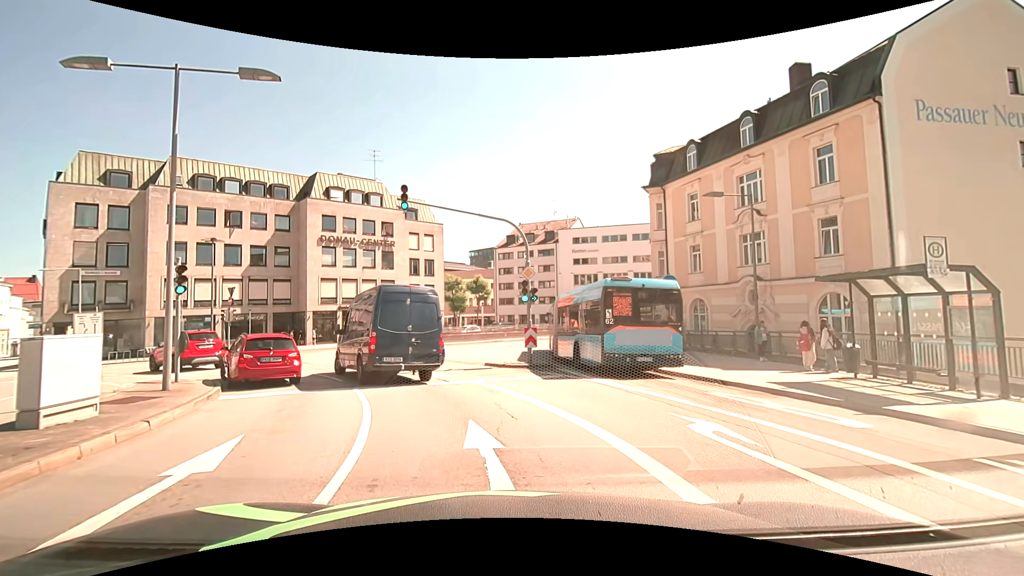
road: primary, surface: asphalt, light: Day
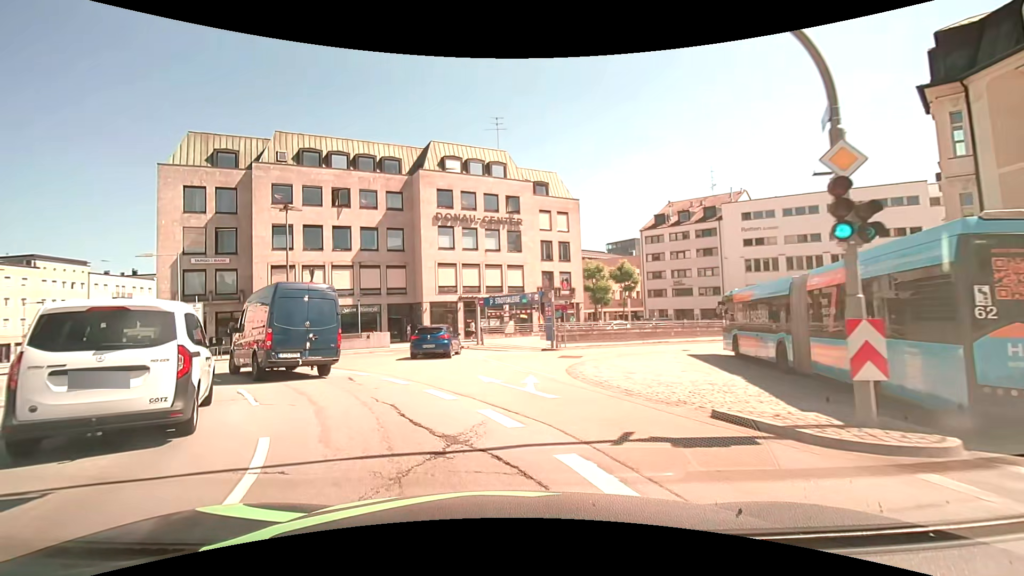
(-1.5, +12.2) m; -16°
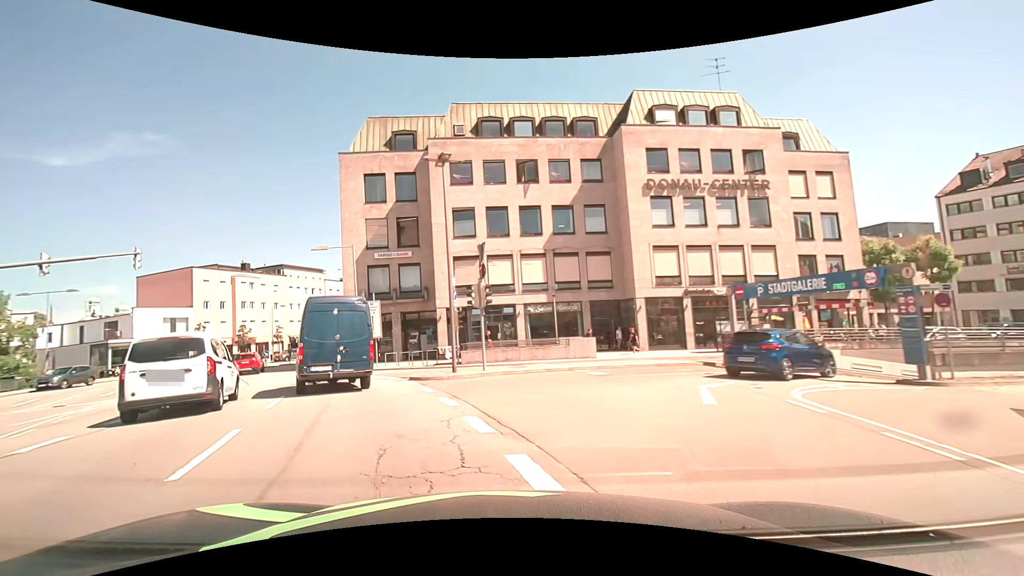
(-2.1, +10.8) m; -22°
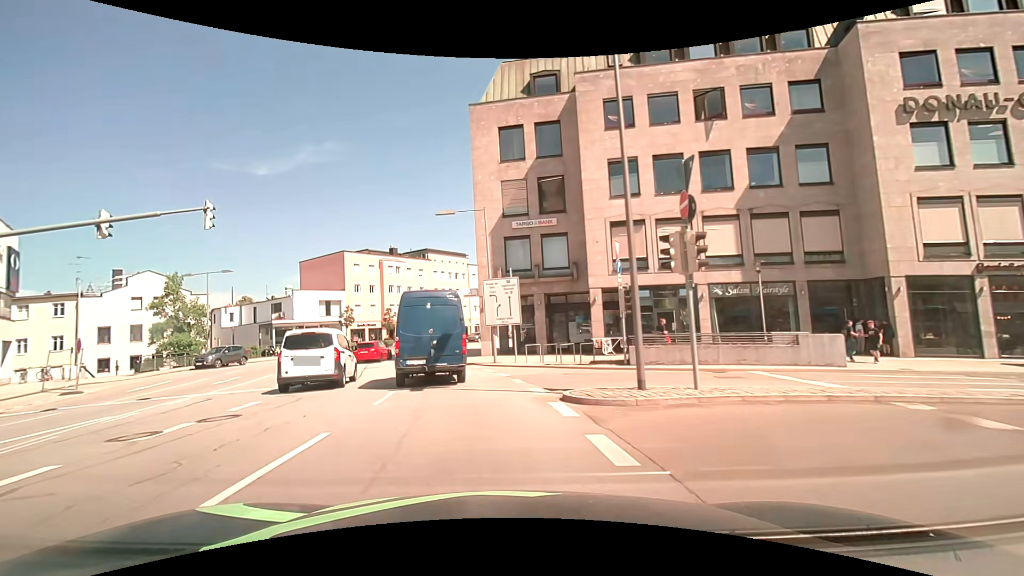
(-1.3, +7.8) m; -17°
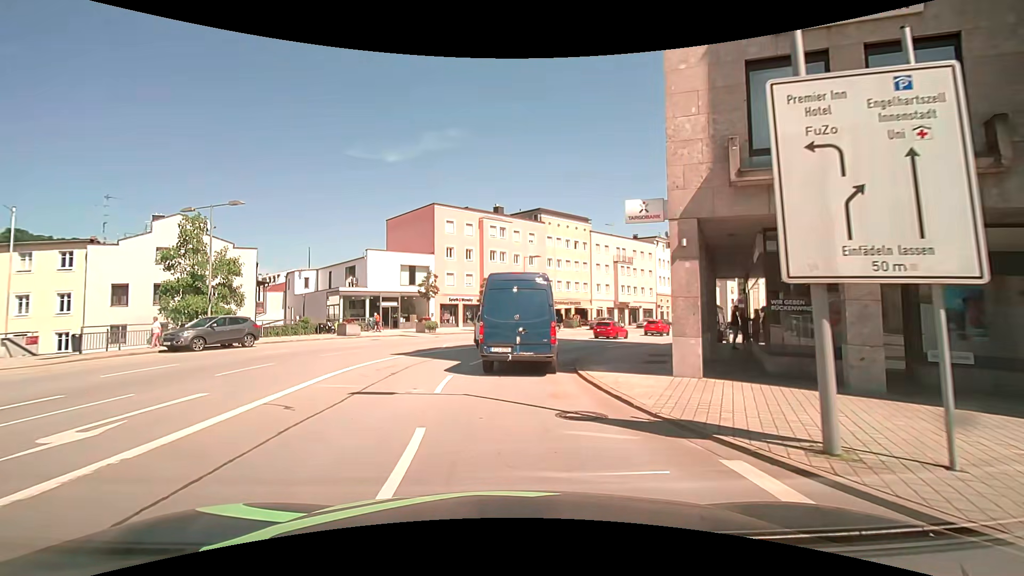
(-2.7, +18.5) m; -15°
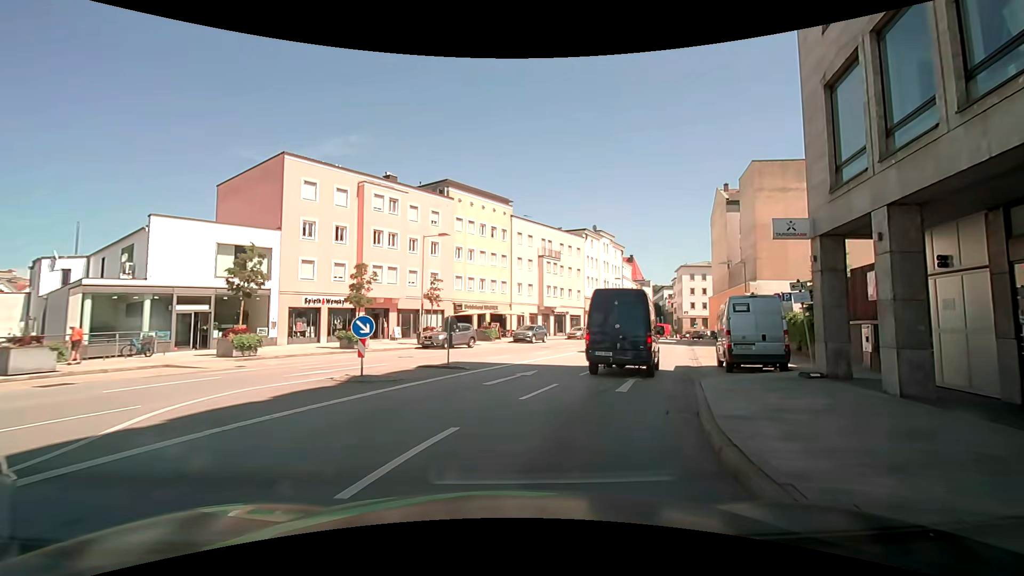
(+0.6, +17.3) m; +10°
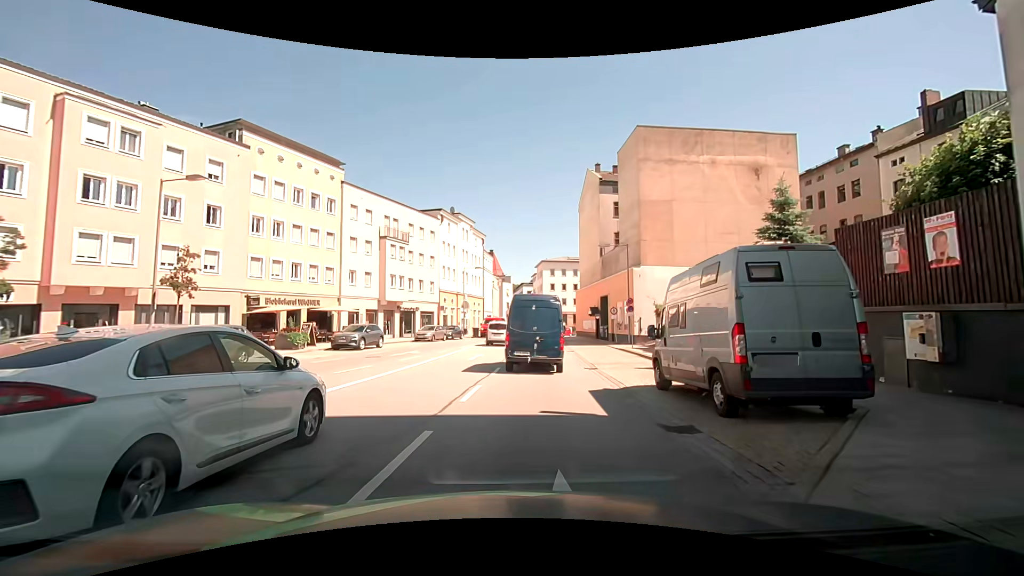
(+2.0, +11.4) m; +17°
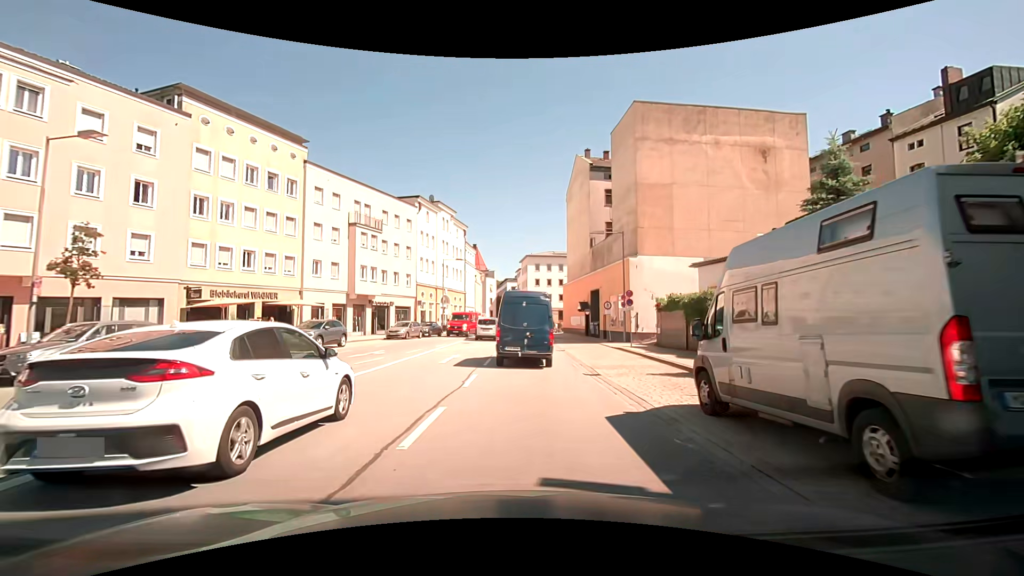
(+0.1, +4.1) m; +2°
(0, +10) (+1, +20) (+2, +30) (+2, +40) (+3, +50) (+3, +60) (+5, +70) (+10, +79) (+16, +86) (+24, +93) m
